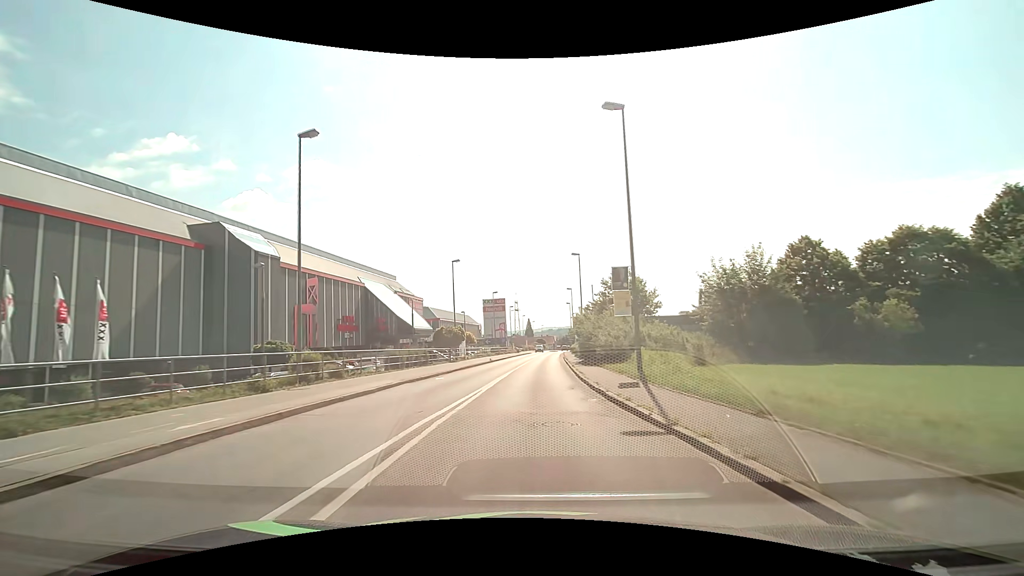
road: tertiary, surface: asphalt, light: Day
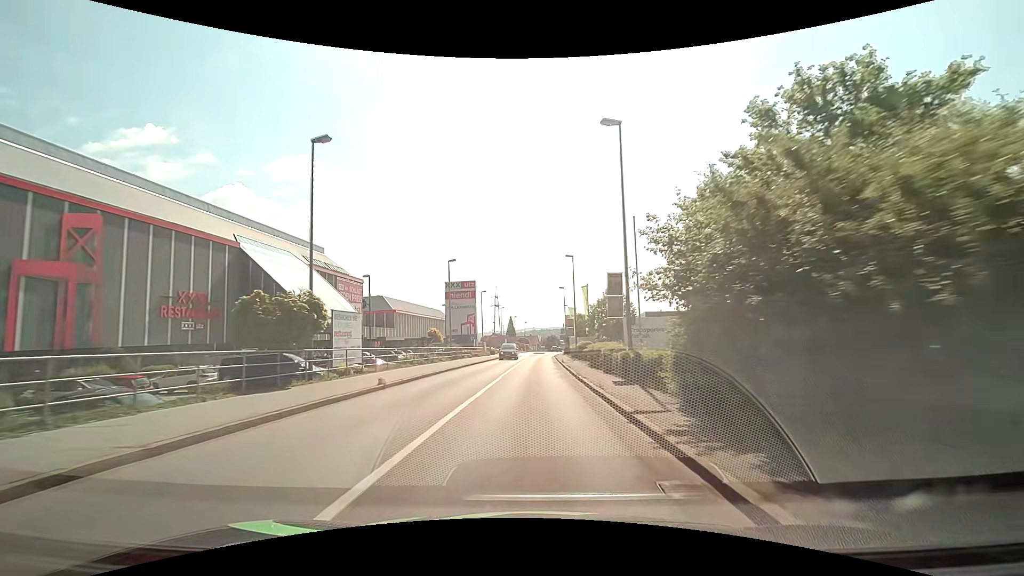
(+0.4, +29.4) m; +2°
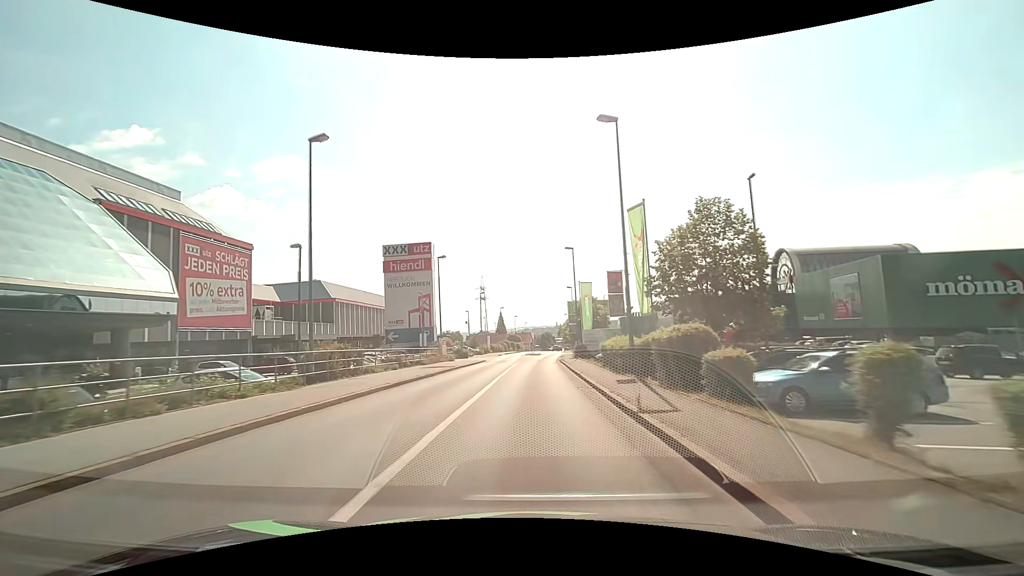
(+0.2, +30.1) m; +1°
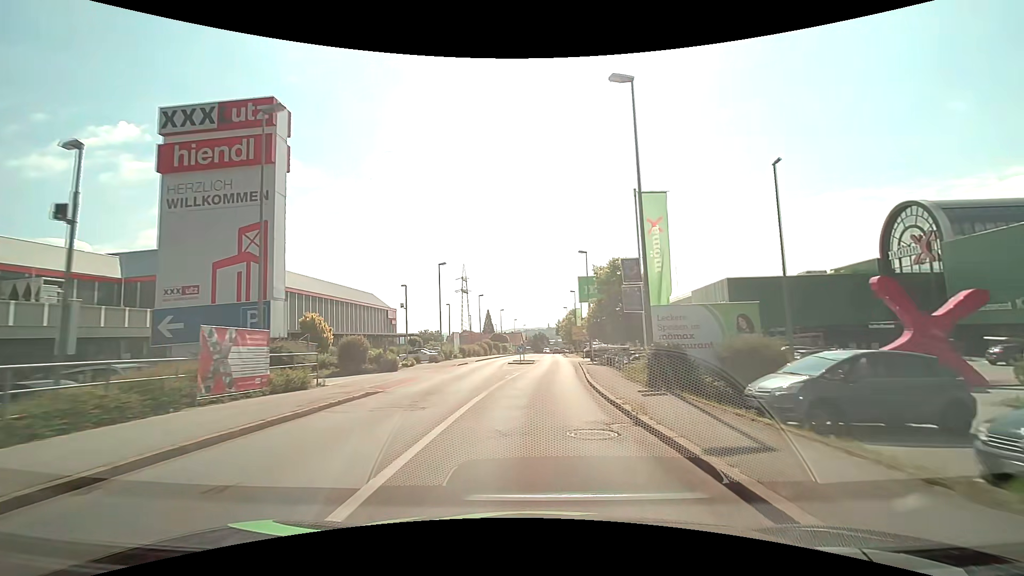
(+0.1, +30.3) m; +1°
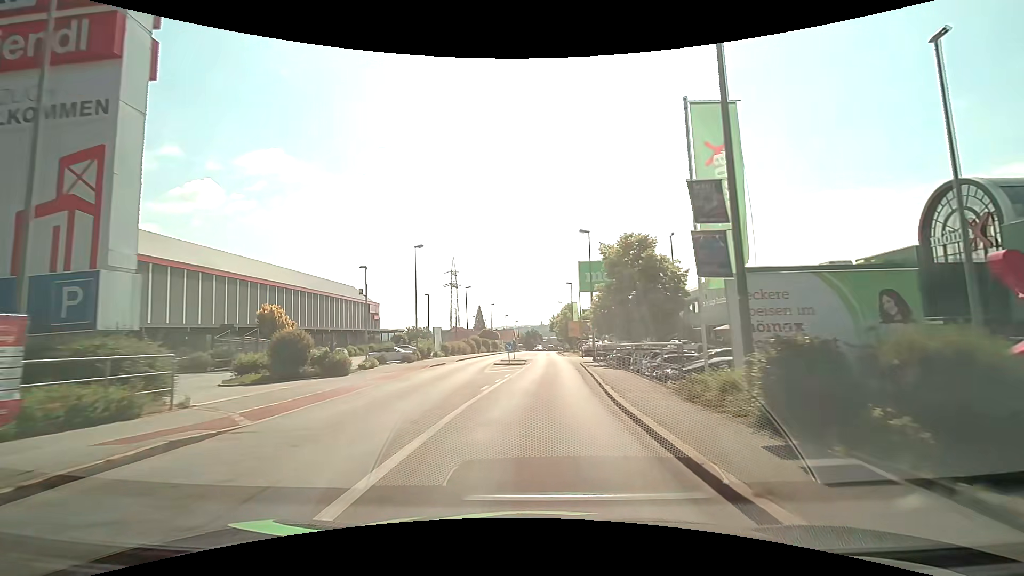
(0.0, +7.6) m; +1°
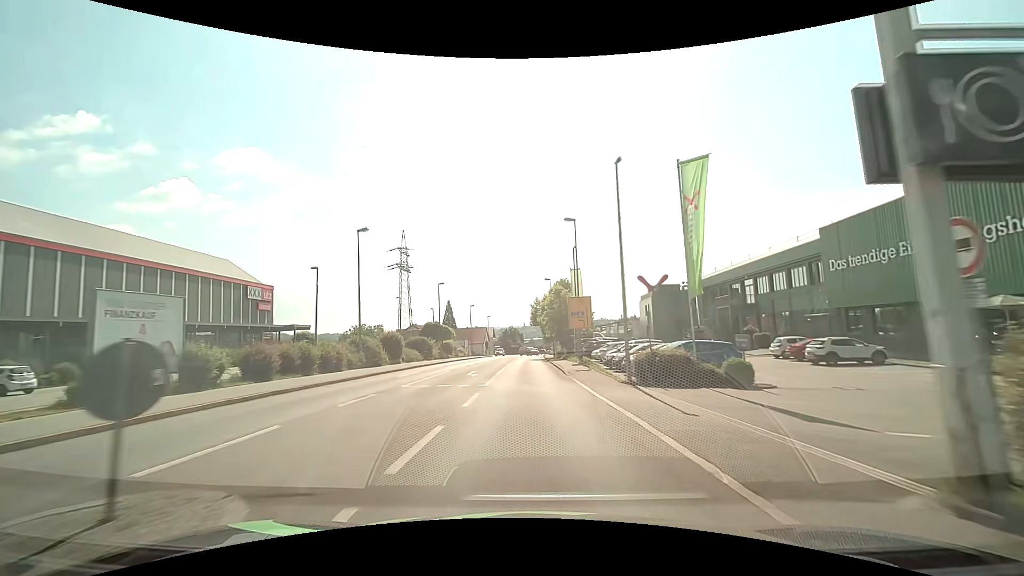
(+1.4, +38.0) m; +2°
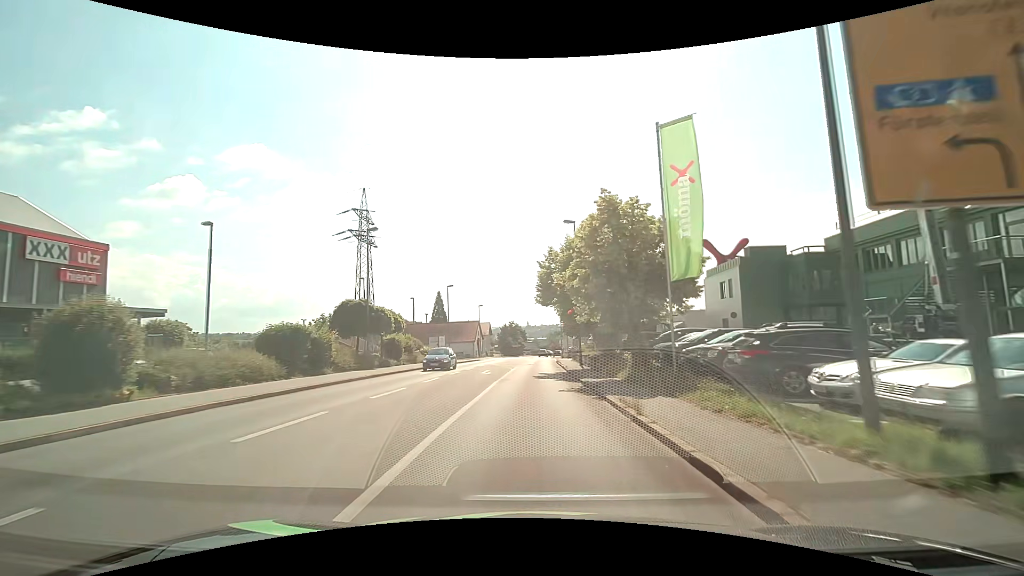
(-0.2, +30.6) m; 0°
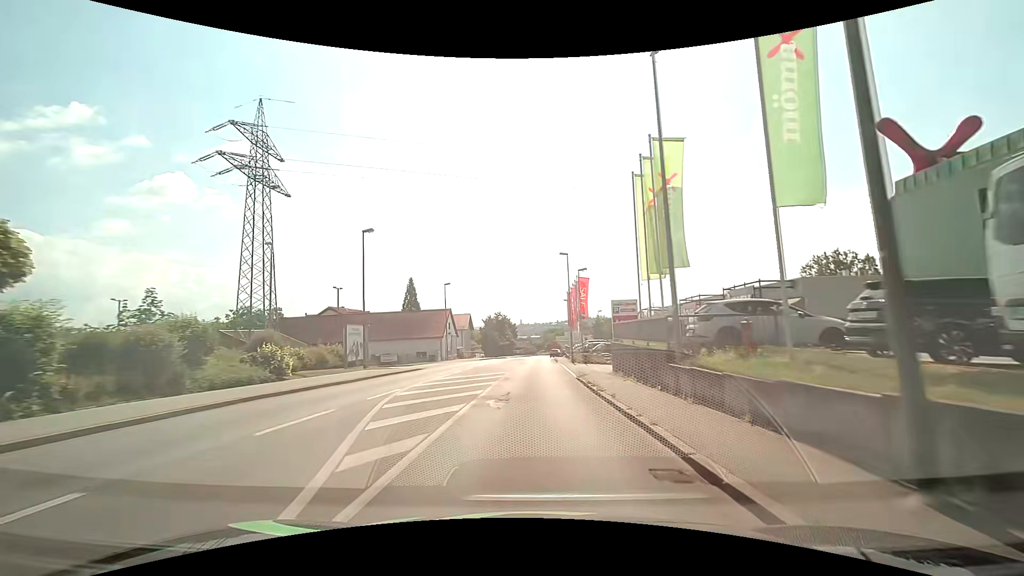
(+0.1, +30.6) m; +1°
(0, +10) (0, +20) (0, +30) (0, +40) (0, +50) (+1, +60) (+1, +70) (+2, +80) (+3, +90) (+5, +100) m
